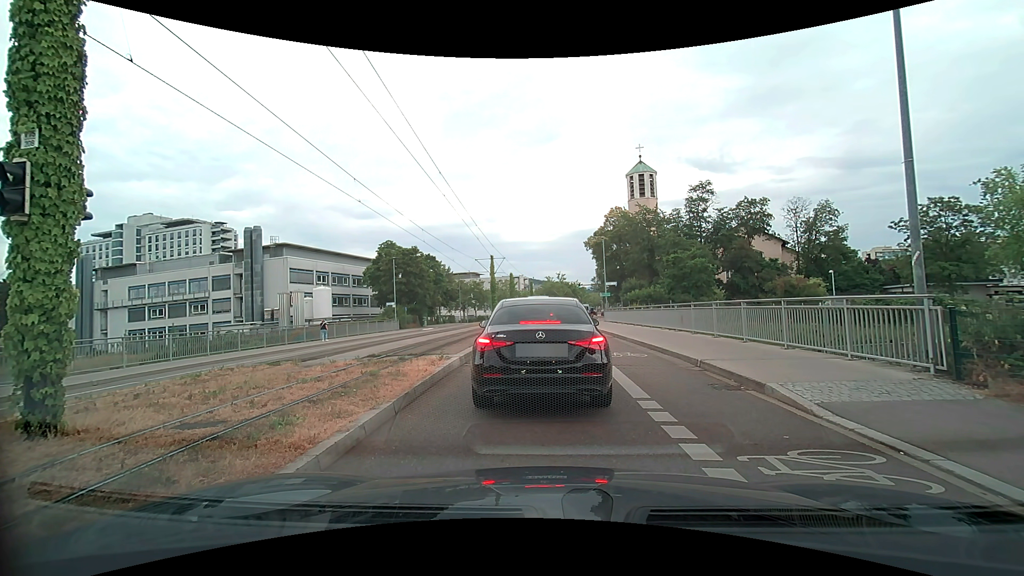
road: secondary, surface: asphalt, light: Day
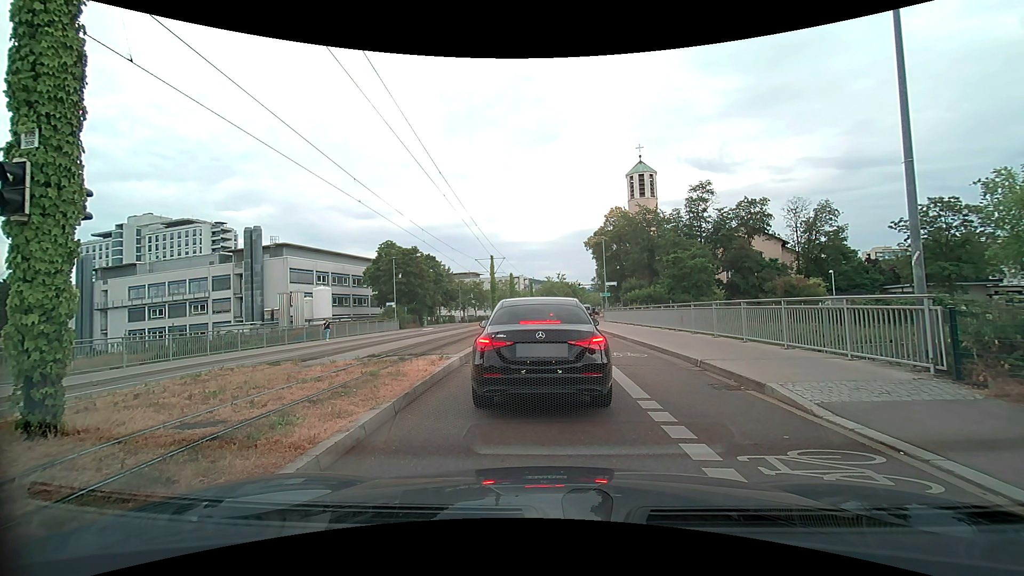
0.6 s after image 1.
(0.0, 0.0) m; 0°
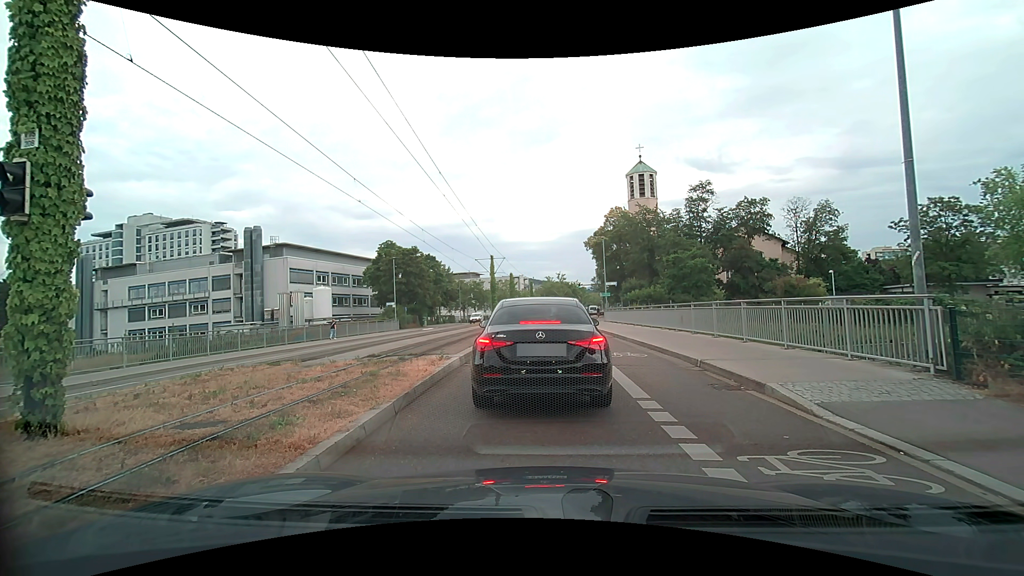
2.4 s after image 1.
(0.0, 0.0) m; 0°
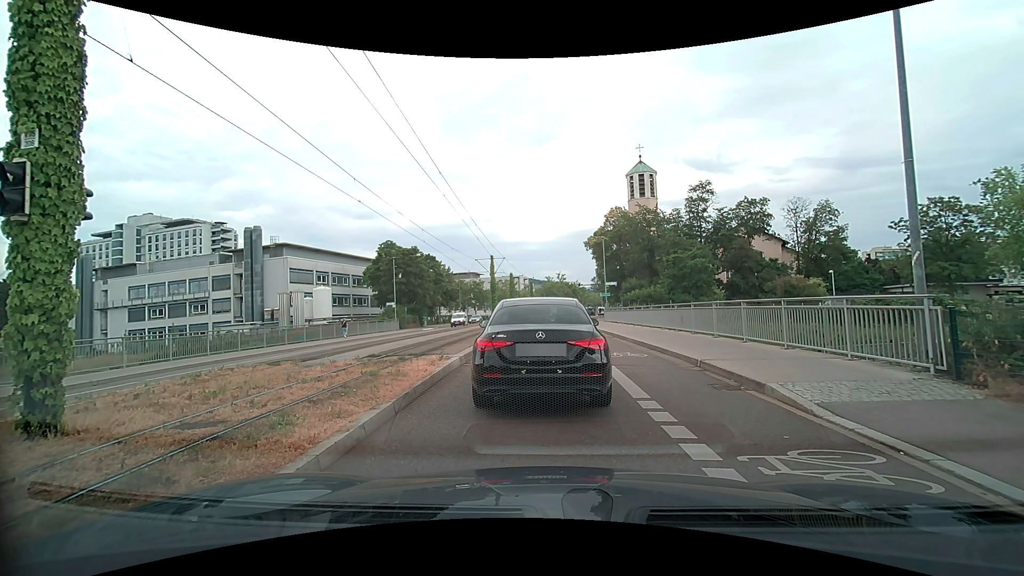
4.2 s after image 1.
(0.0, 0.0) m; 0°
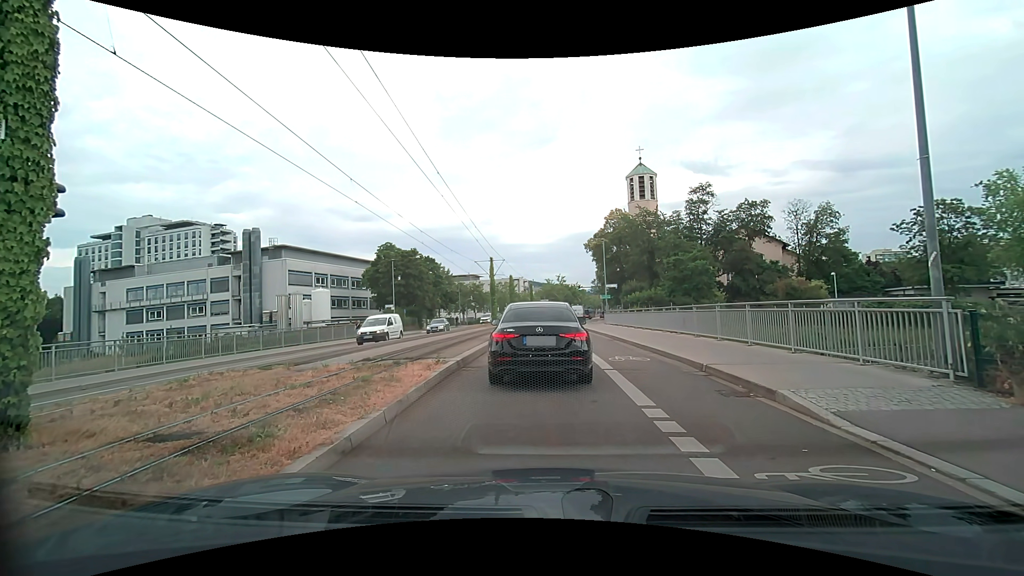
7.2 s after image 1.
(0.0, +0.4) m; 0°
